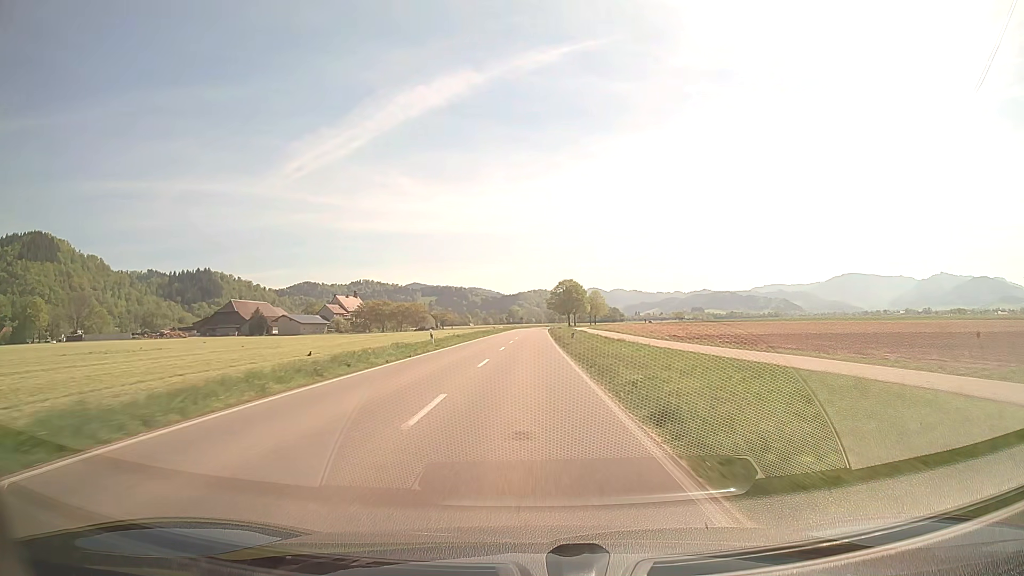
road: secondary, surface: asphalt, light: Day
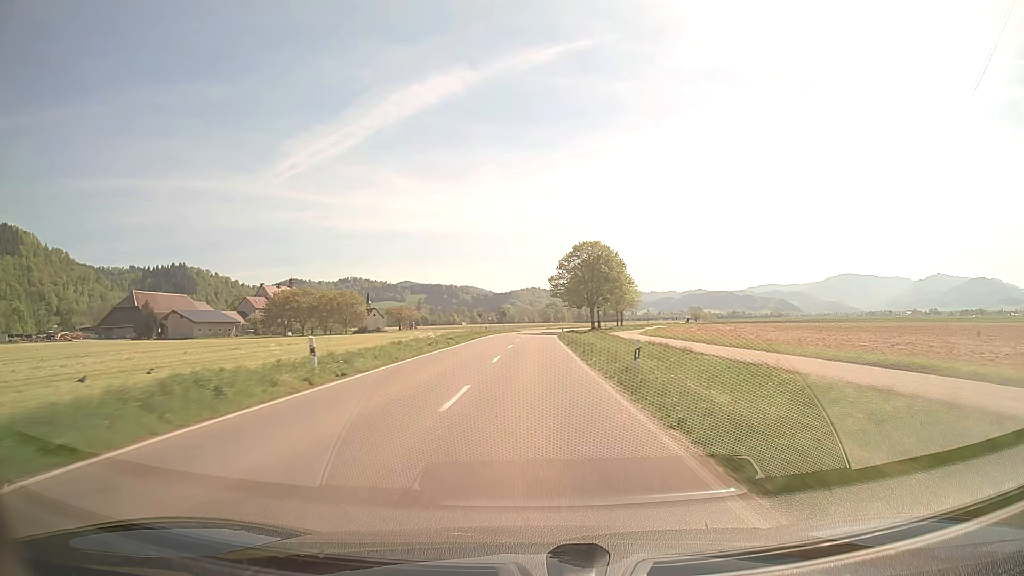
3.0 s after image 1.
(+0.4, +70.7) m; +1°
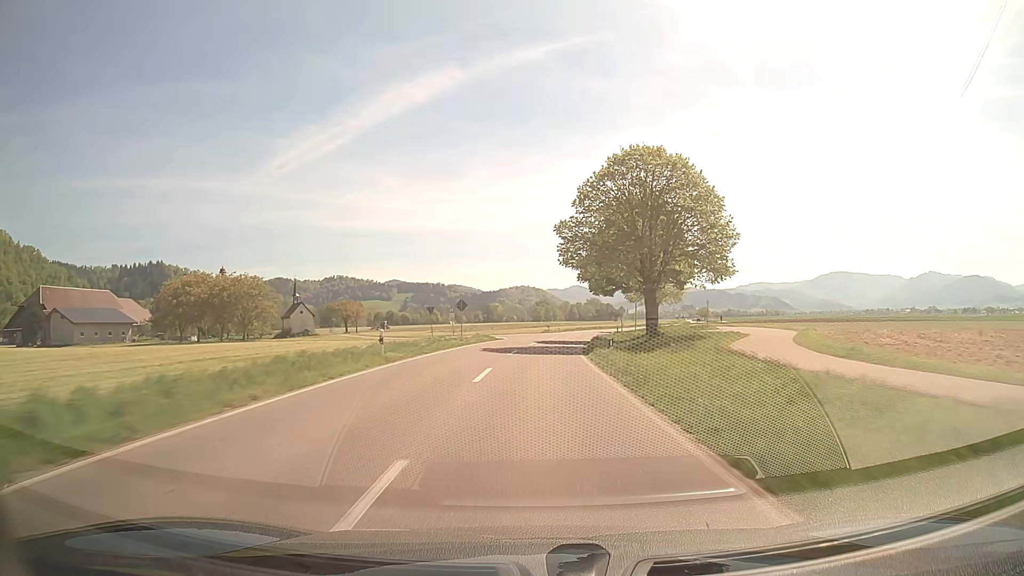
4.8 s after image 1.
(+0.2, +43.9) m; +1°
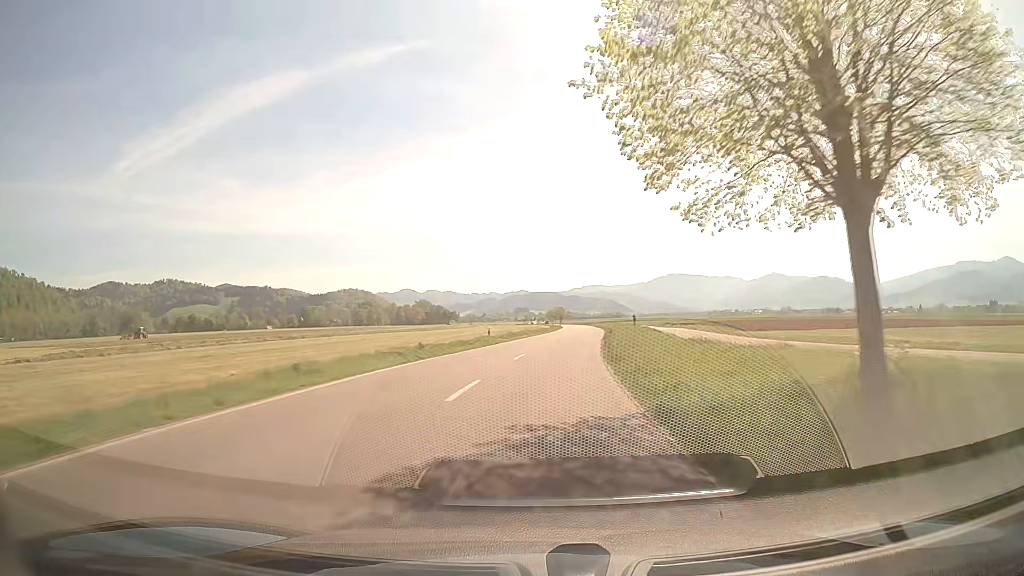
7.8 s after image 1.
(+7.6, +74.6) m; +14°
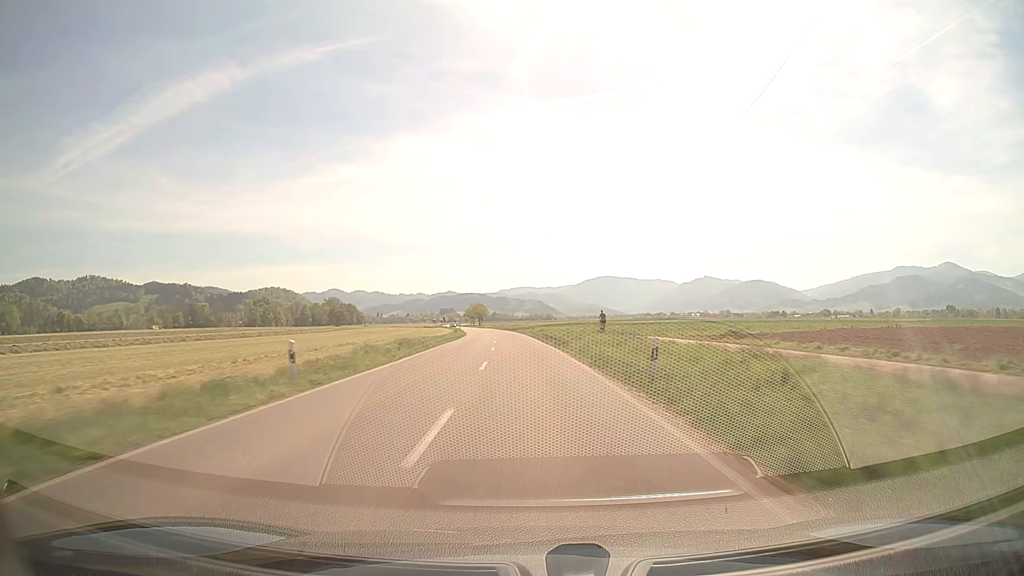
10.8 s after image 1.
(+6.8, +76.6) m; +7°
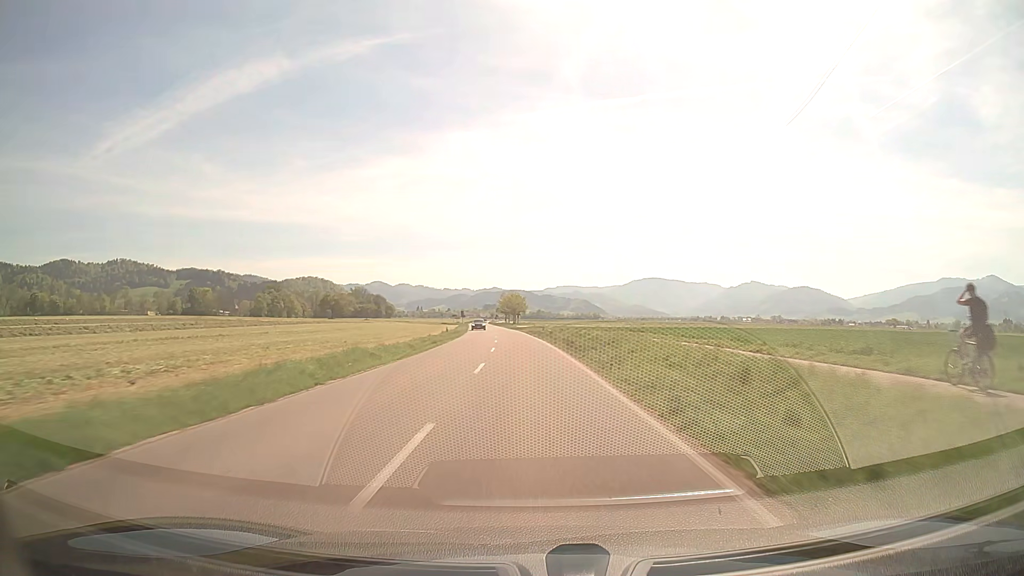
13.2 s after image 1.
(-2.1, +61.6) m; -4°
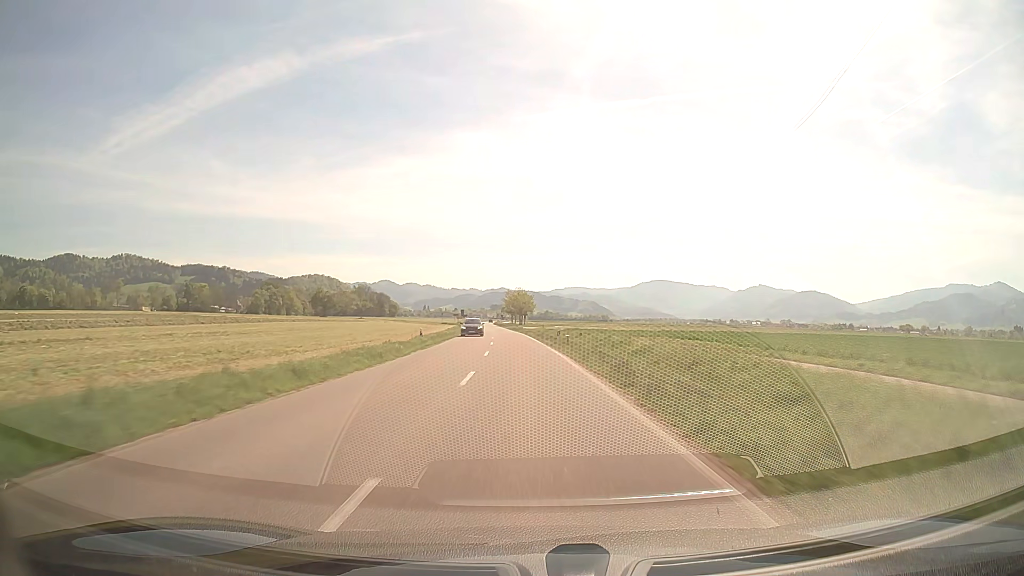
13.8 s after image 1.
(-0.1, +15.4) m; -1°
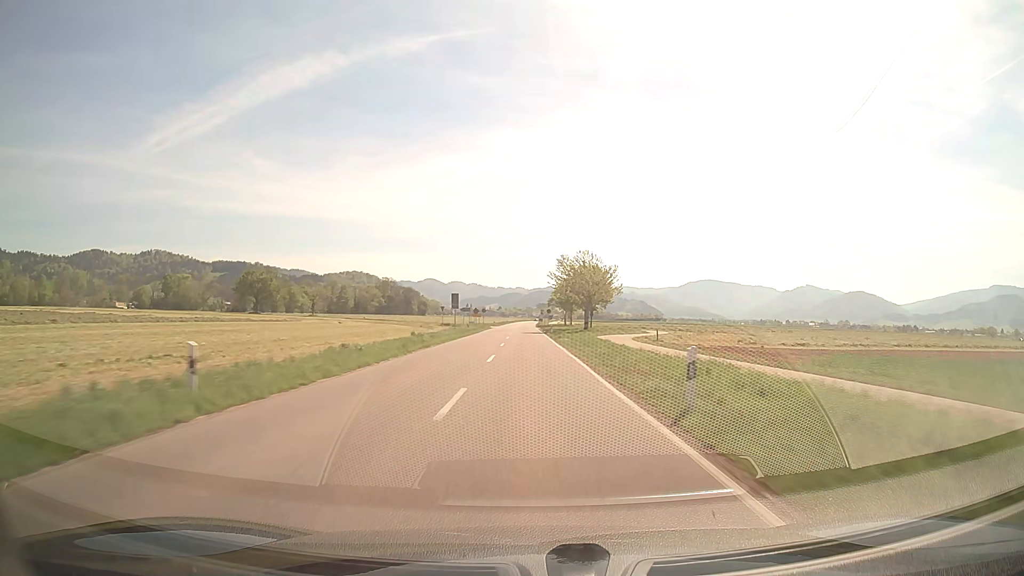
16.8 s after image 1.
(-3.2, +76.9) m; -4°
(0, +10) (0, +20) (0, +30) (0, +40) (0, +50) (0, +60) (0, +70) (0, +80) (-1, +90) (-1, +100) m
